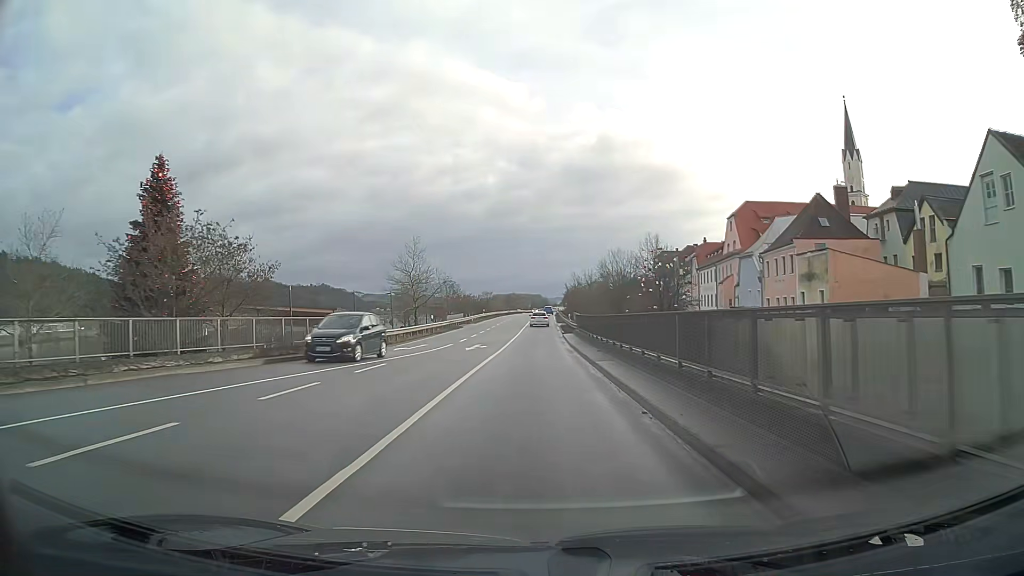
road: primary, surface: asphalt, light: Day
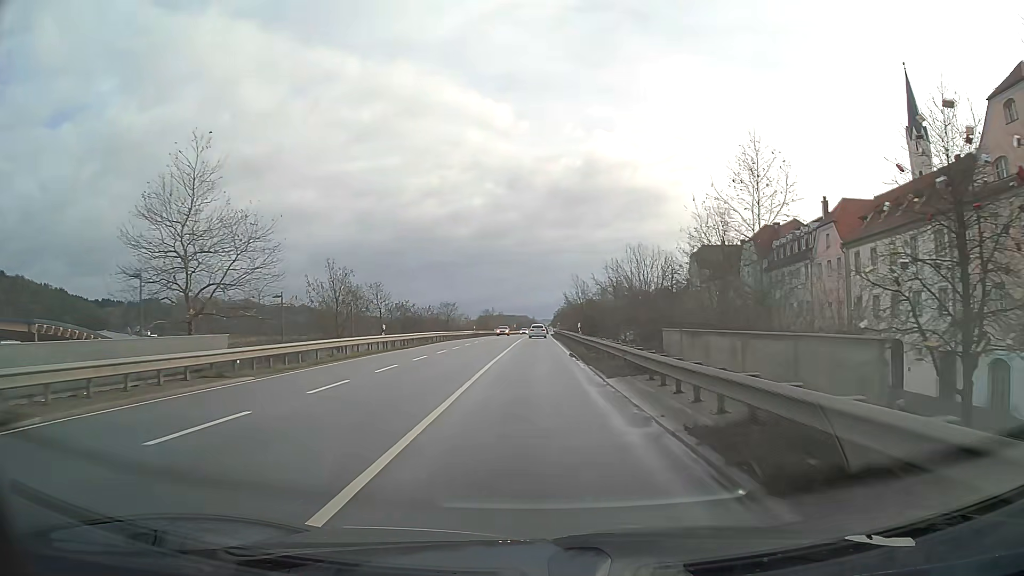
(+0.5, +54.6) m; +1°
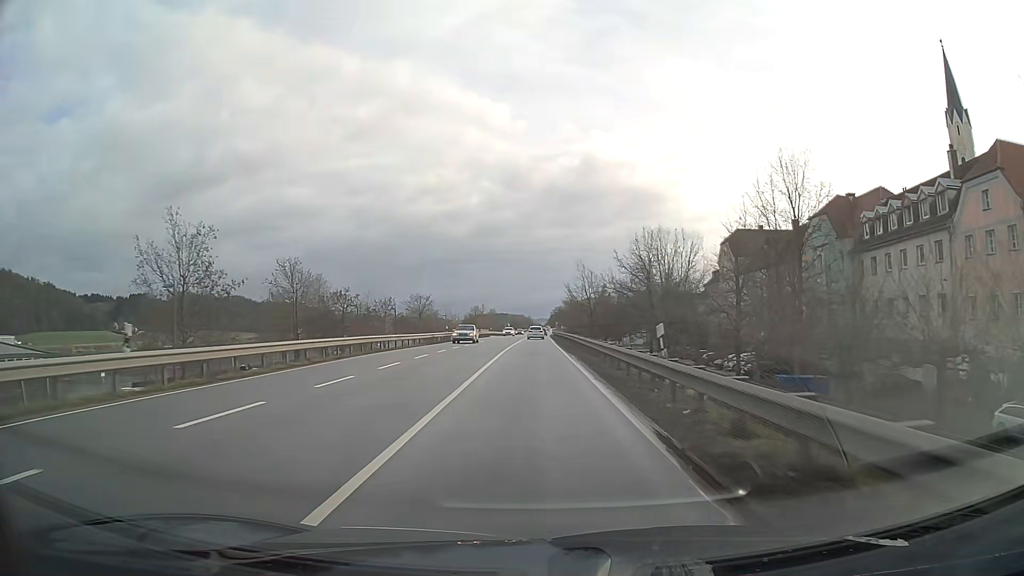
(+0.1, +23.1) m; 0°
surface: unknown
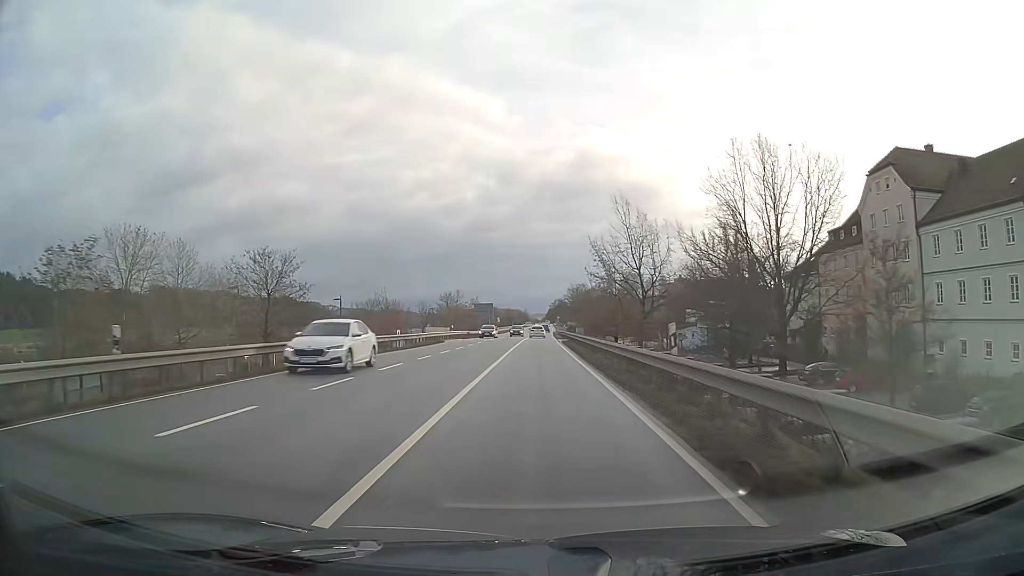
(+0.1, +48.8) m; 0°
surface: asphalt
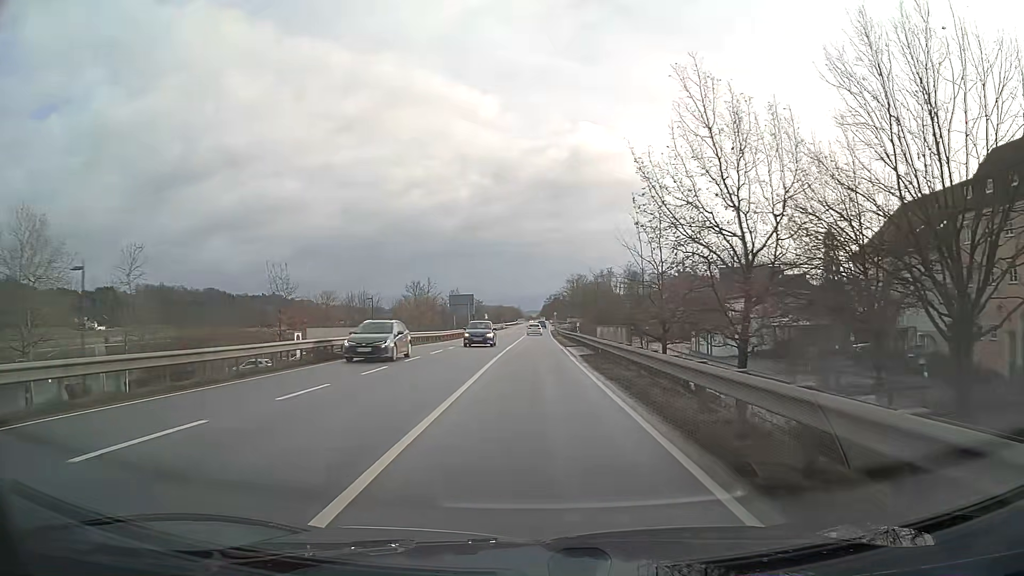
(+0.1, +25.8) m; 0°
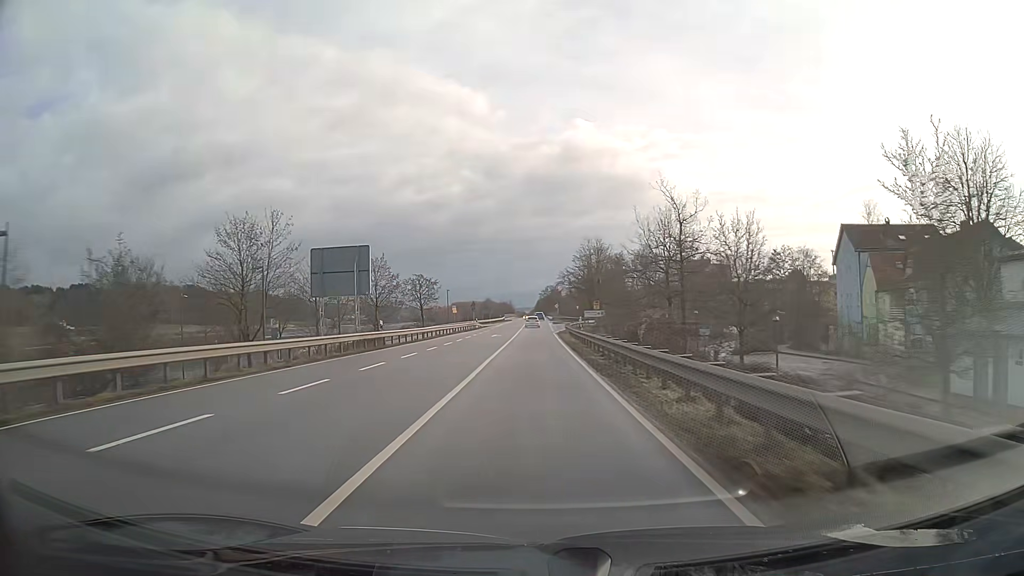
(+0.3, +53.7) m; +1°
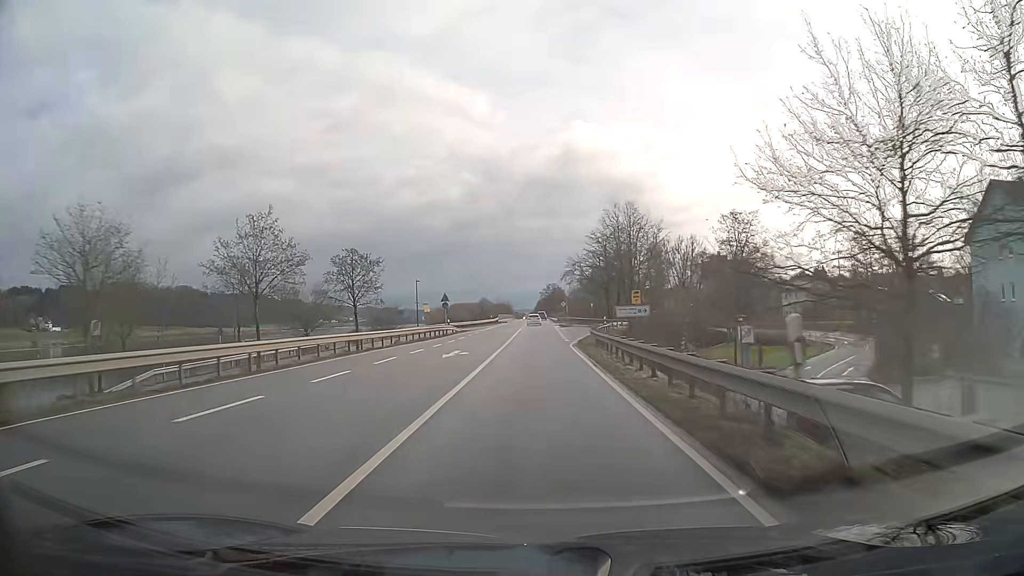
(0.0, +27.8) m; 0°
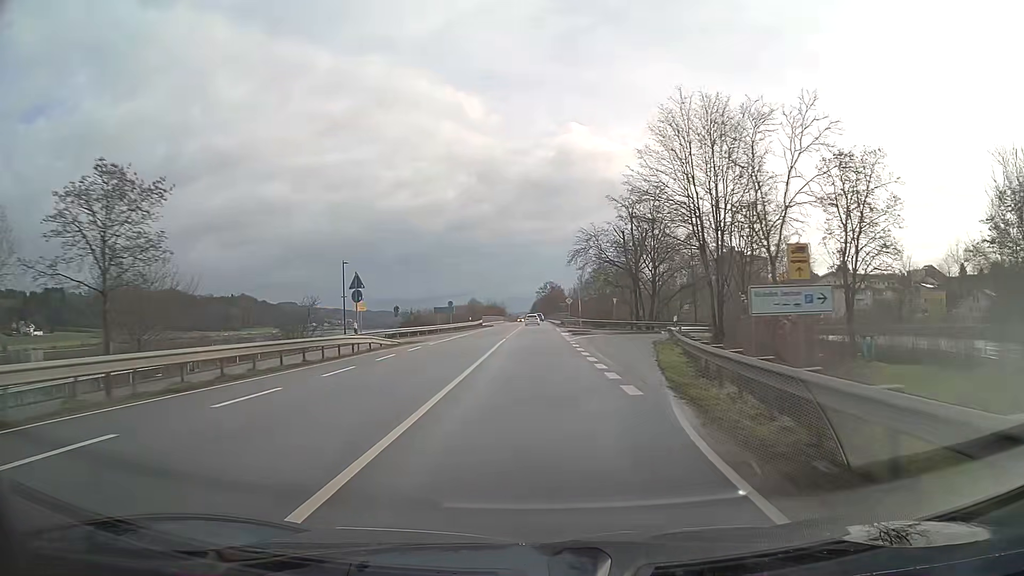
(+0.1, +28.4) m; 0°
(0, +10) (0, +20) (0, +30) (0, +40) (0, +50) (0, +60) (0, +70) (0, +80) (0, +90) (0, +100) m
